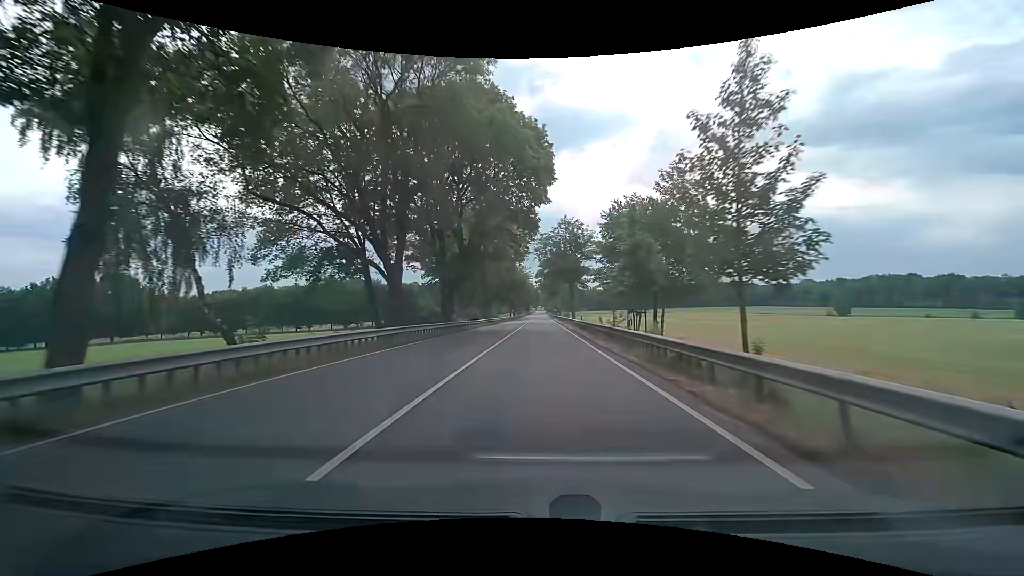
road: secondary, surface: asphalt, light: Day
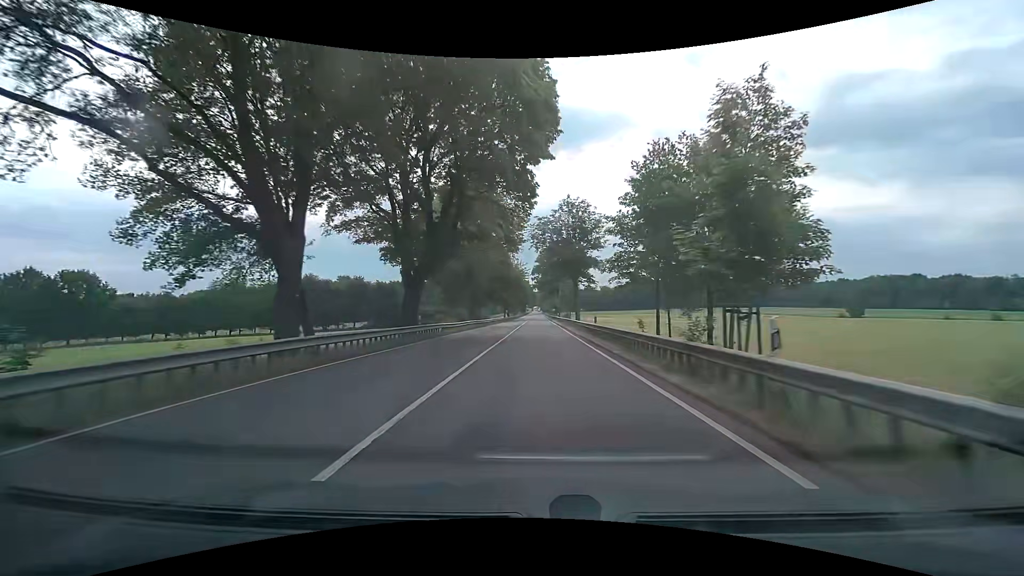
(+0.1, +10.8) m; +1°
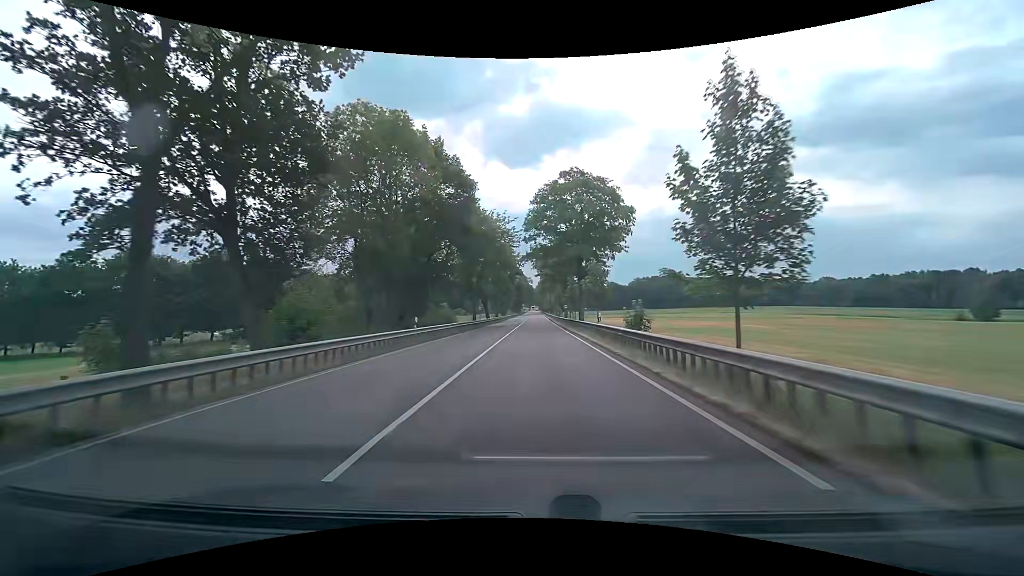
(+0.3, +52.9) m; 0°
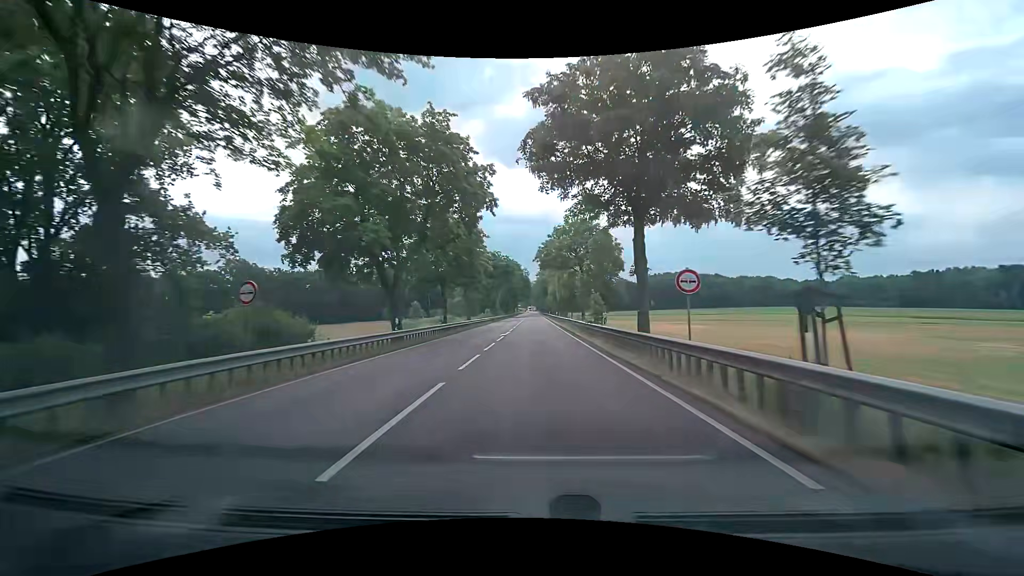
(0.0, +51.3) m; 0°
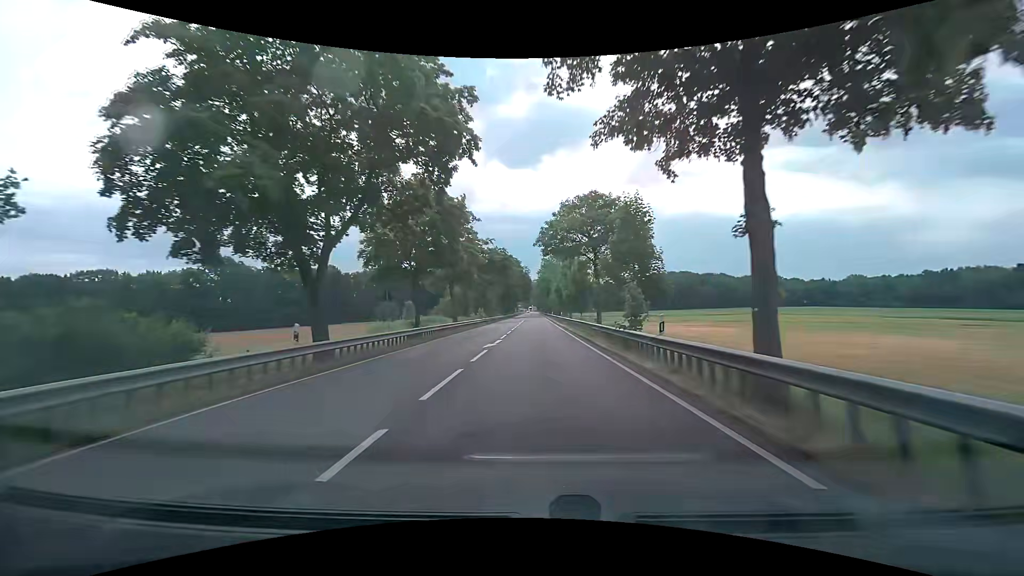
(0.0, +10.1) m; 0°
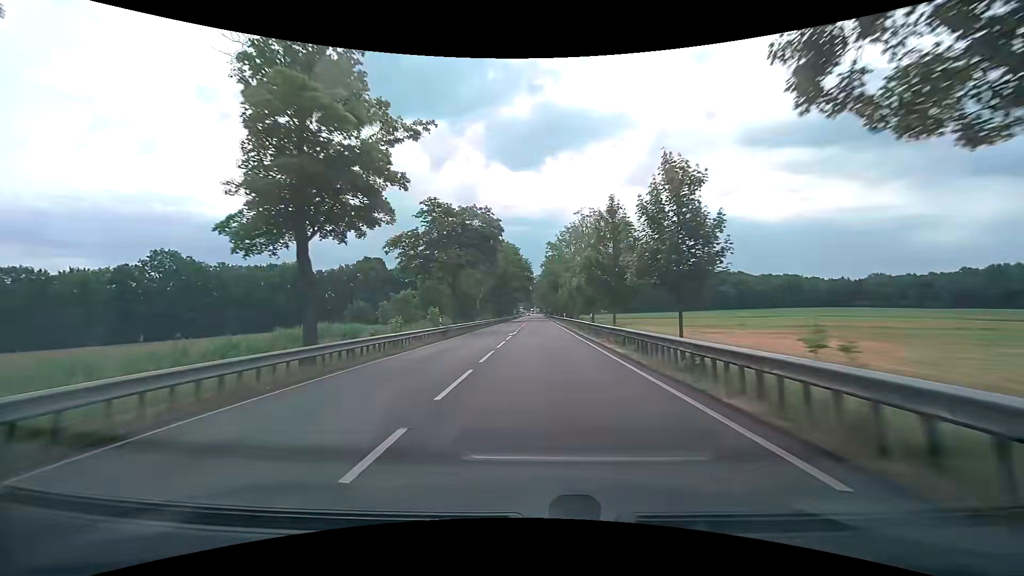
(-0.1, +30.1) m; -1°
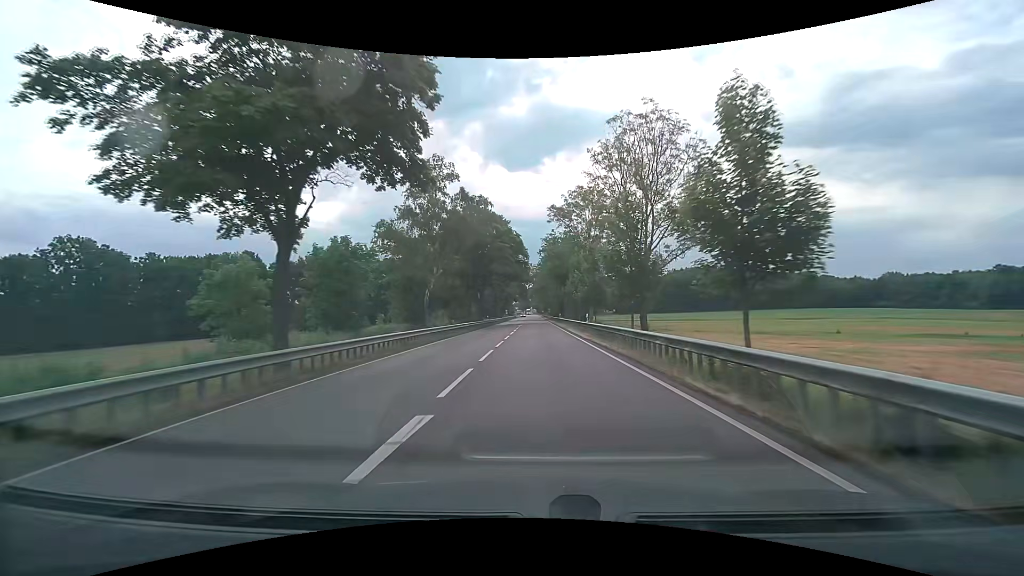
(+0.3, +30.0) m; +1°
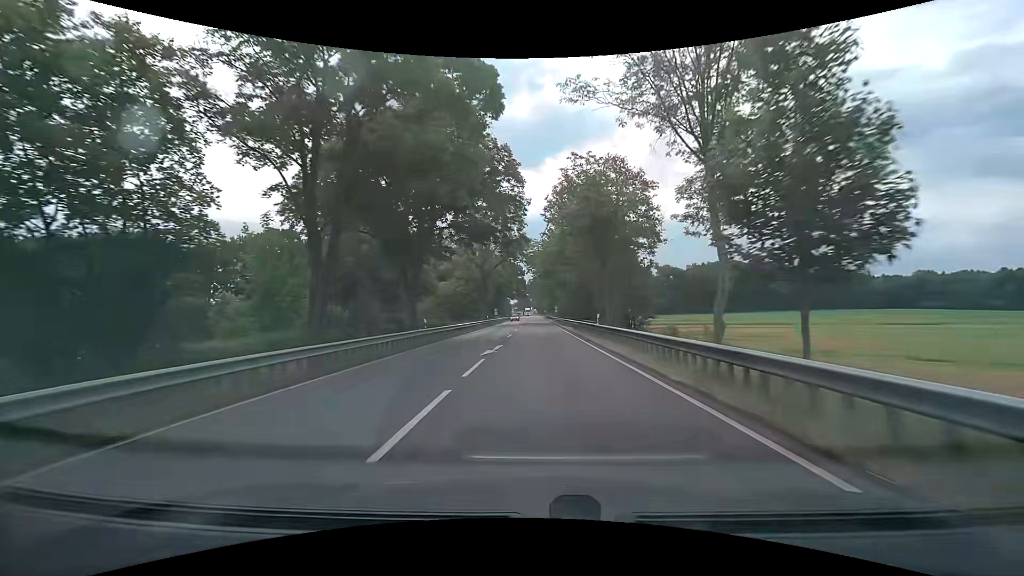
(0.0, +39.7) m; 0°
(0, +10) (0, +20) (0, +30) (0, +40) (0, +50) (0, +60) (0, +70) (0, +80) (0, +90) (0, +100) m
